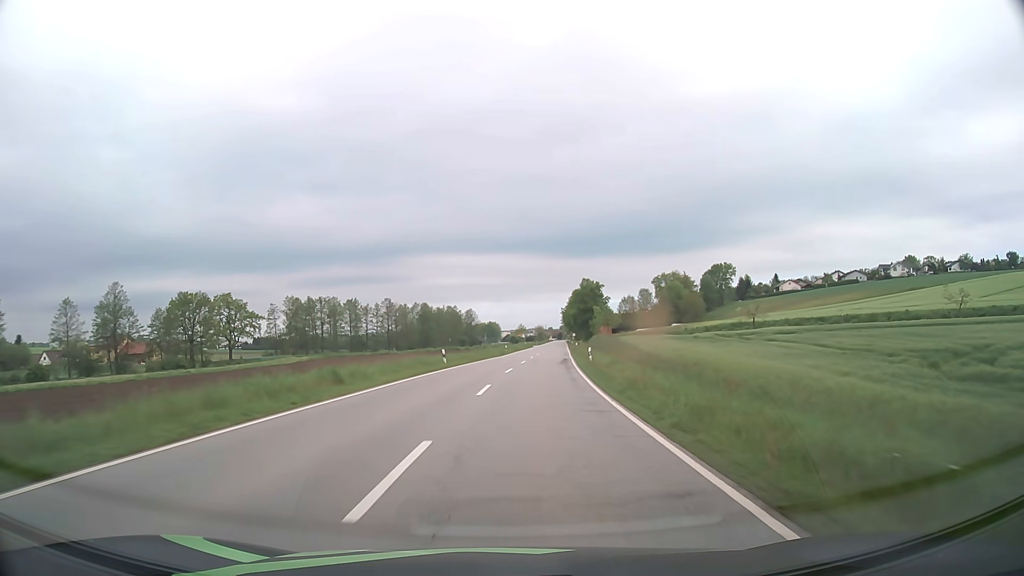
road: secondary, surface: asphalt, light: Day
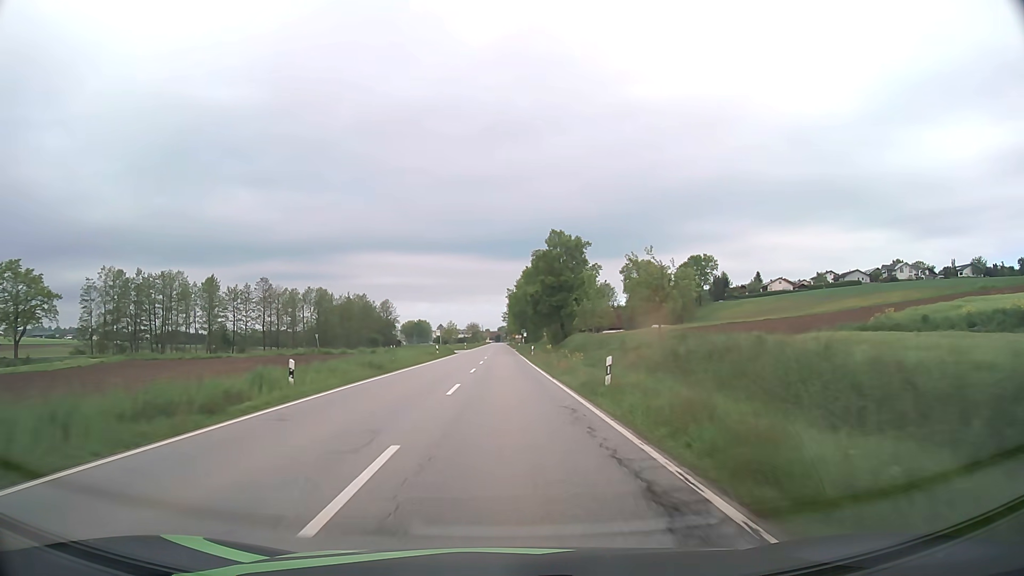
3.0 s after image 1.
(+3.9, +60.0) m; +6°
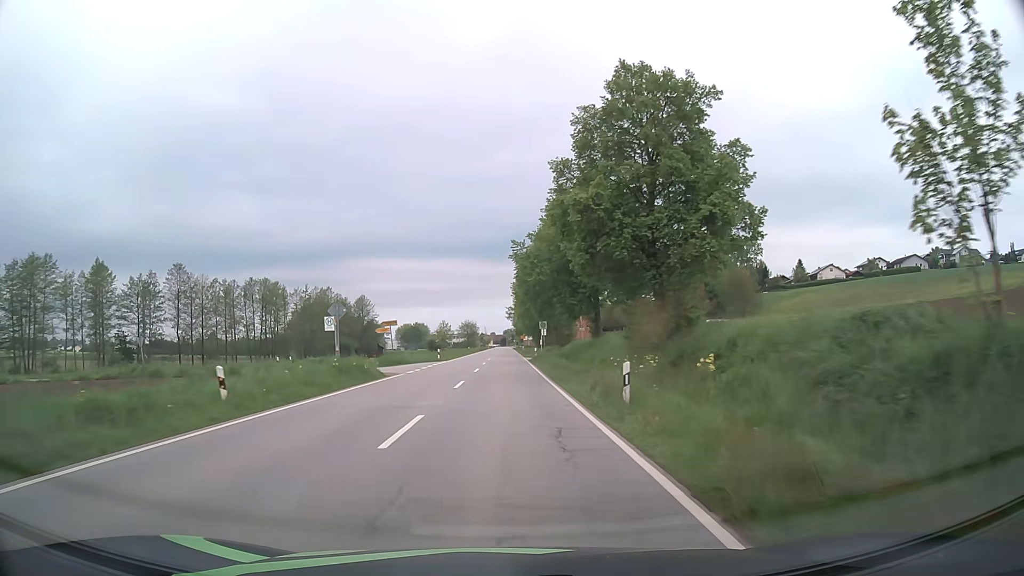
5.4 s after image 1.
(+0.1, +44.0) m; 0°
(0, +10) (0, +20) (0, +30) (0, +40) (0, +50) (0, +60) (0, +70) (0, +80) (0, +90) (0, +100) m
